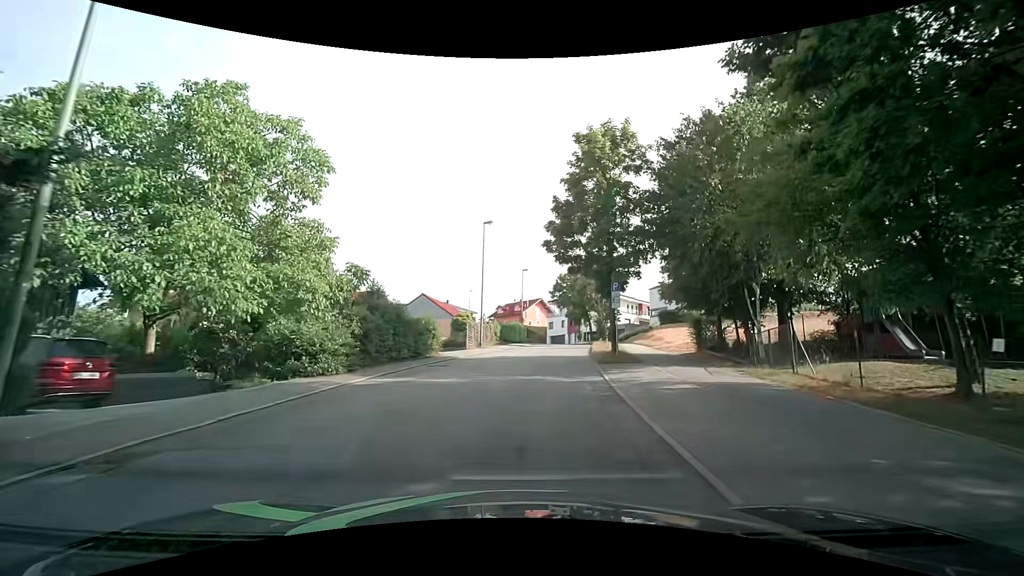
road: residential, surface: asphalt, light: Day
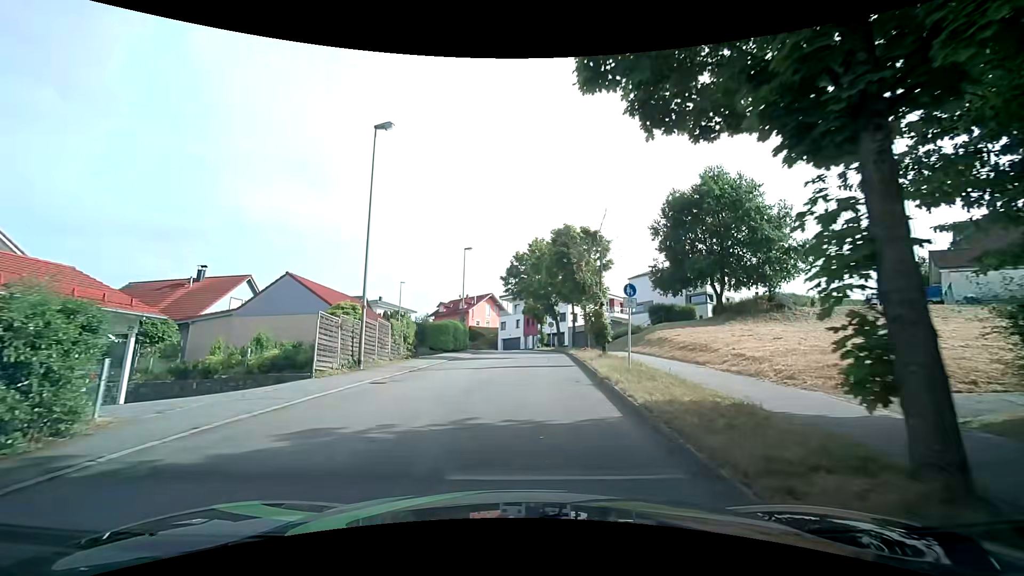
(+1.0, +18.9) m; +5°
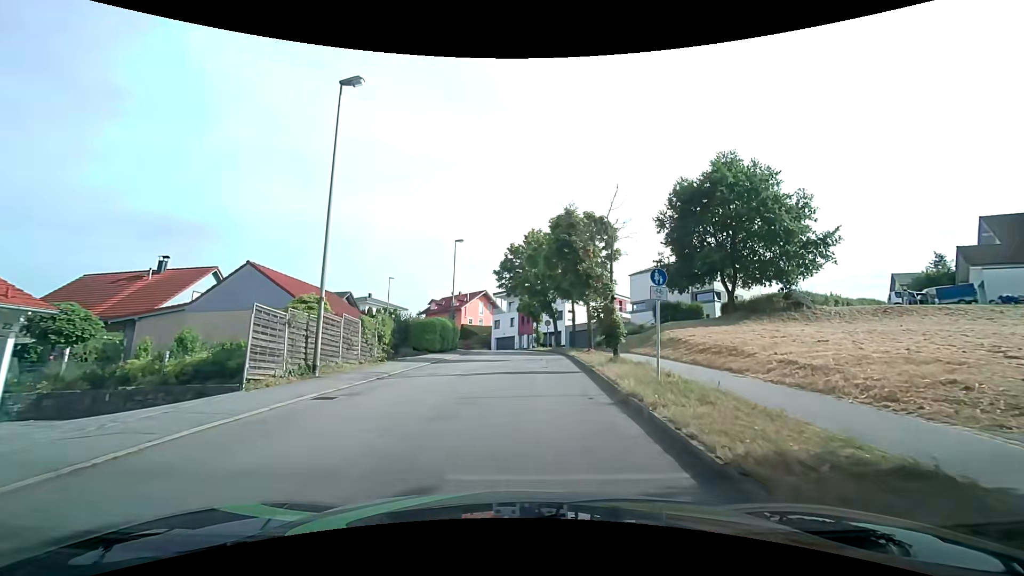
(0.0, +3.6) m; -1°
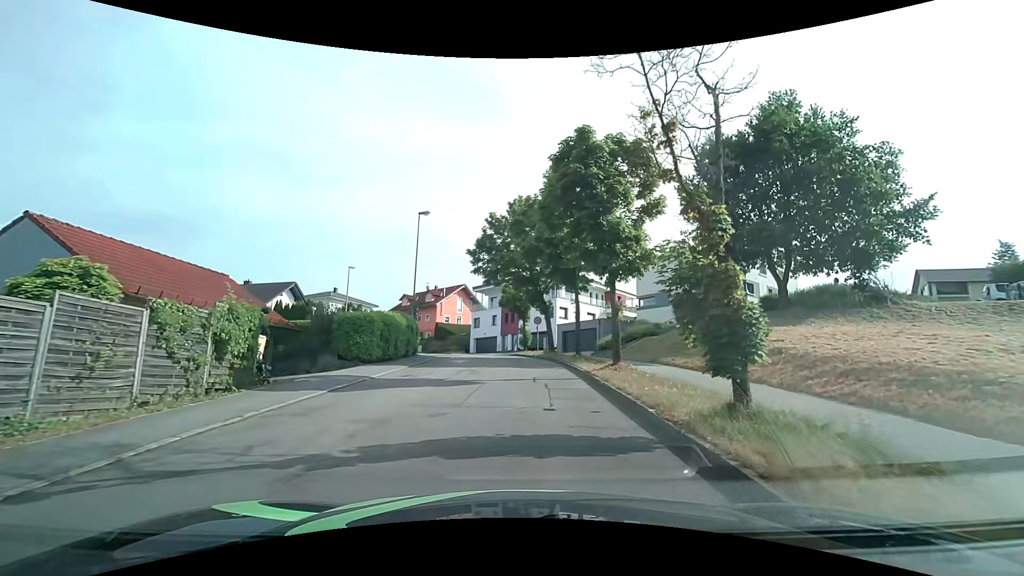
(+0.5, +10.5) m; +4°
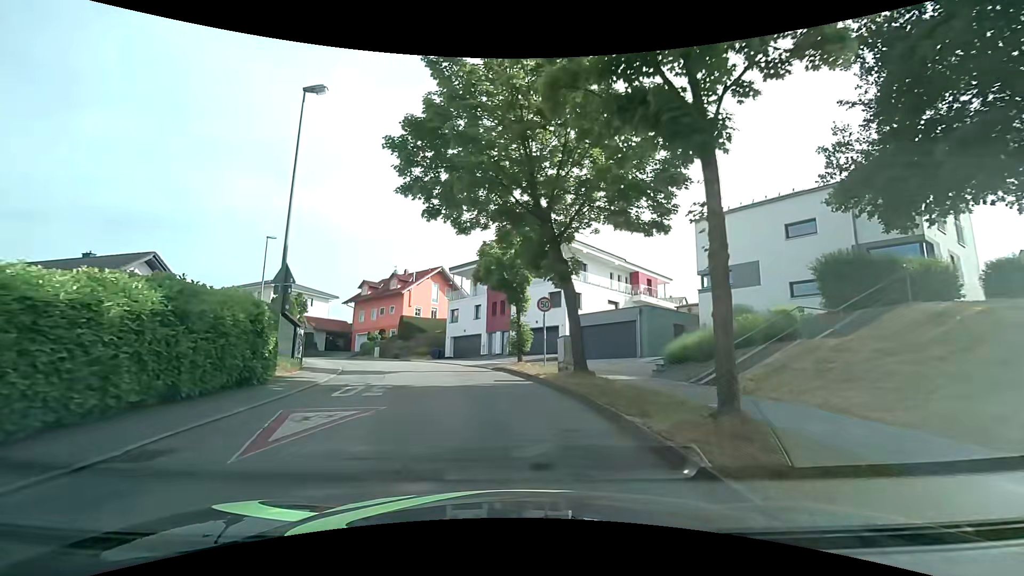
(+0.3, +18.2) m; +1°
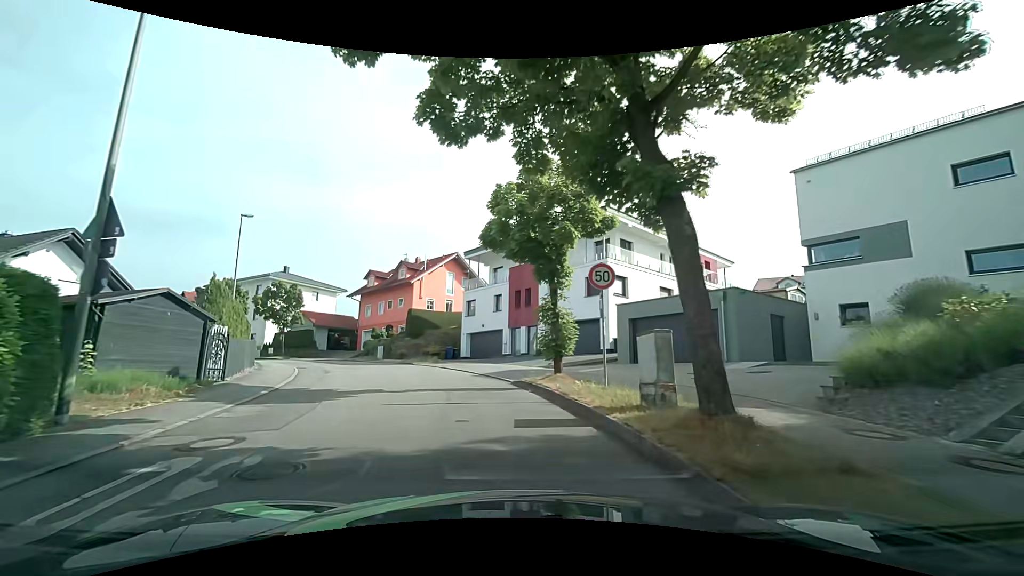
(-0.2, +8.3) m; -3°
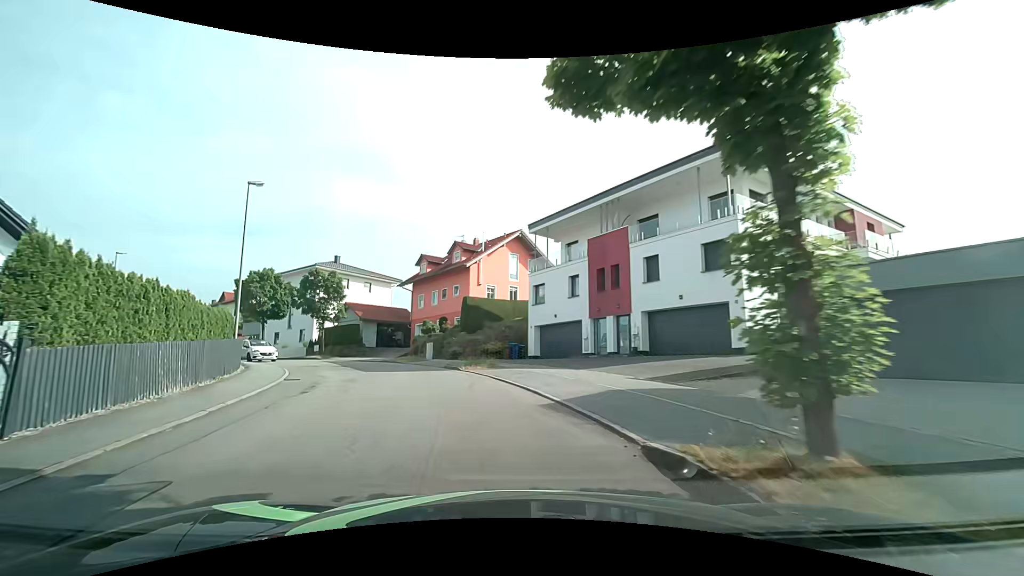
(-0.6, +9.1) m; -8°
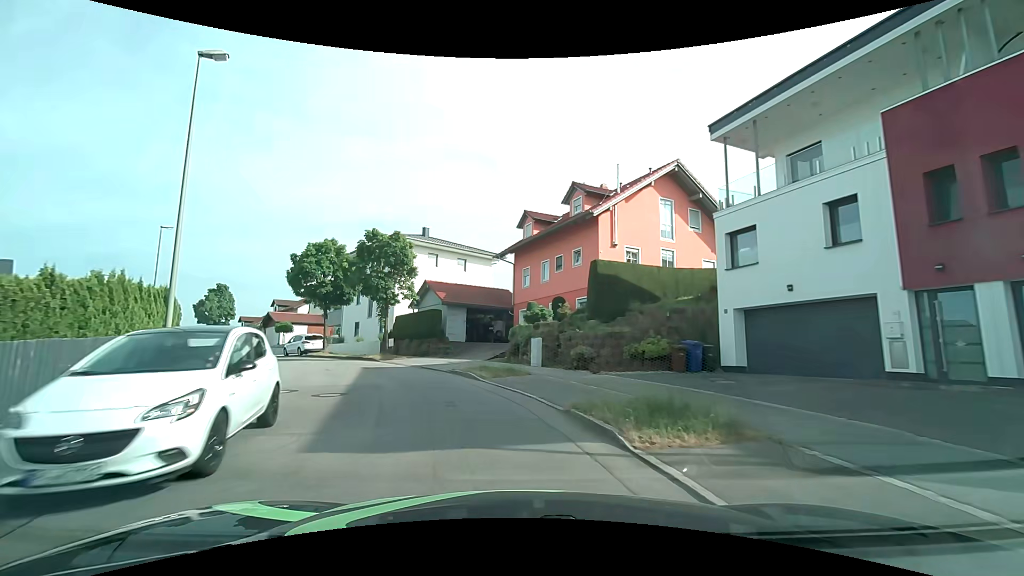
(-1.8, +15.0) m; -13°
(-1, +10) (-4, +19) (-10, +28) (-16, +35) (-23, +43) (-30, +50) (-38, +56) (-45, +63) (-52, +70) (-59, +77) m
